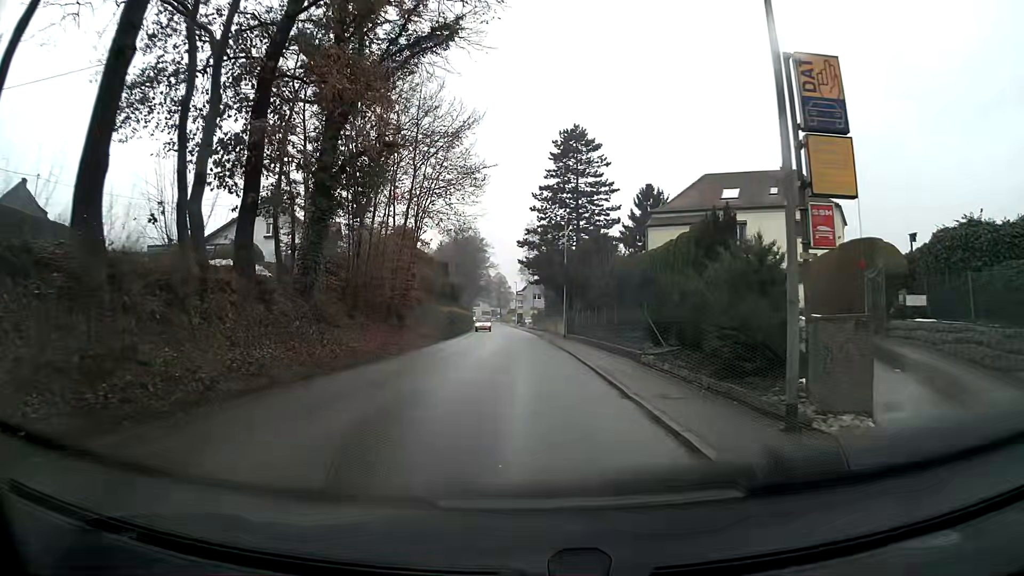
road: tertiary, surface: asphalt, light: Day
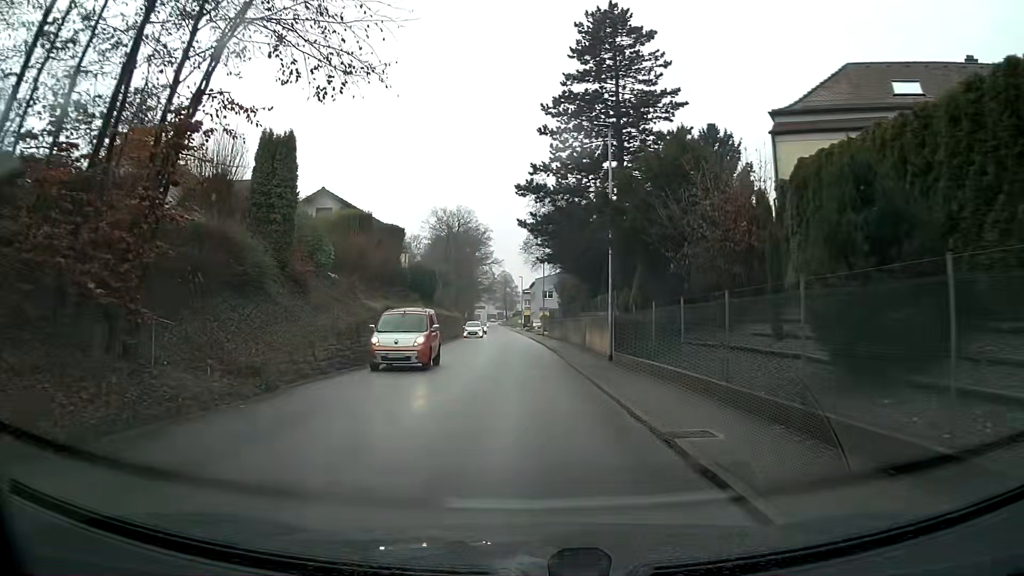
(0.0, +24.2) m; -1°
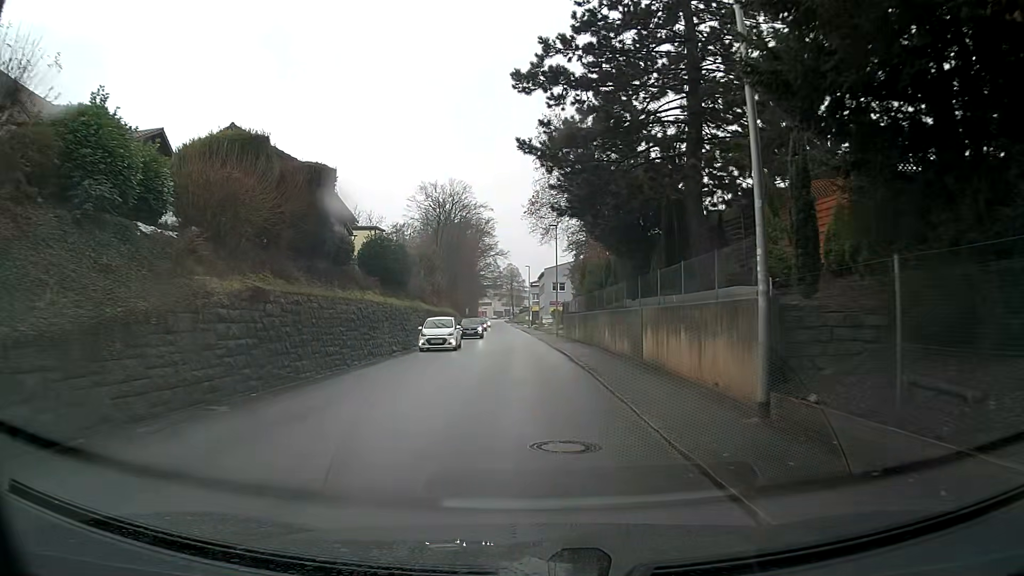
(0.0, +14.5) m; 0°
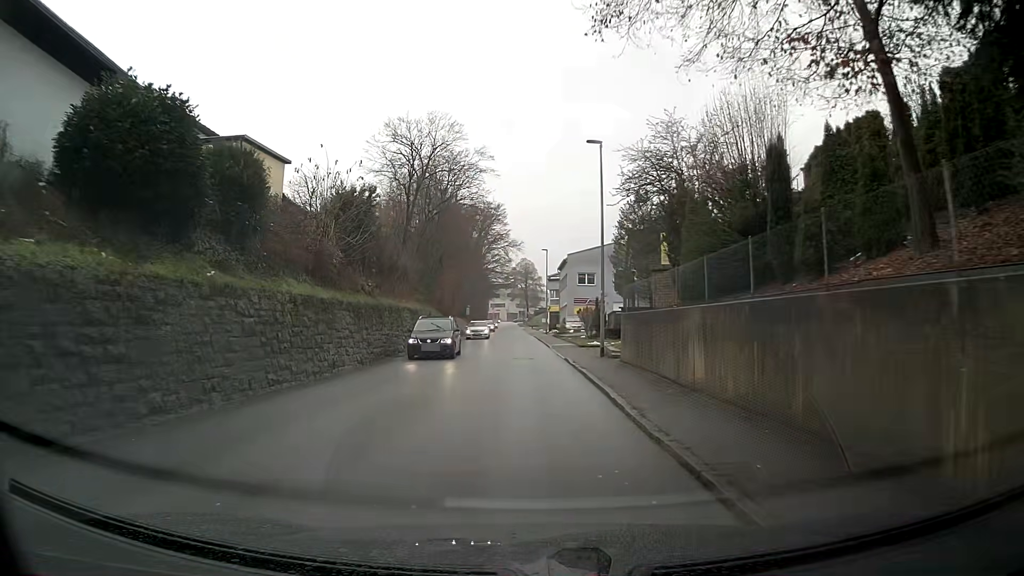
(-0.5, +24.2) m; -3°
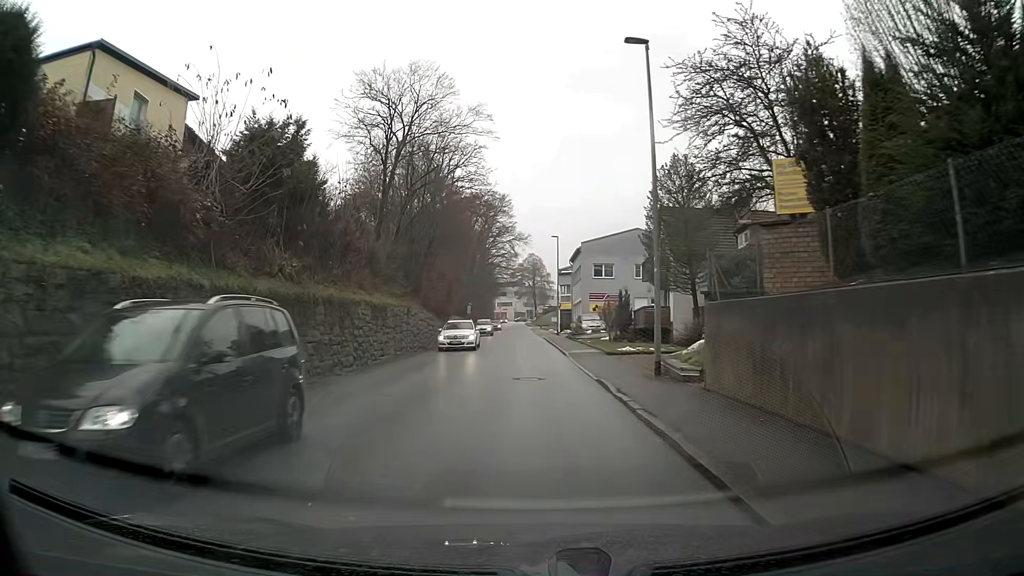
(0.0, +9.6) m; 0°
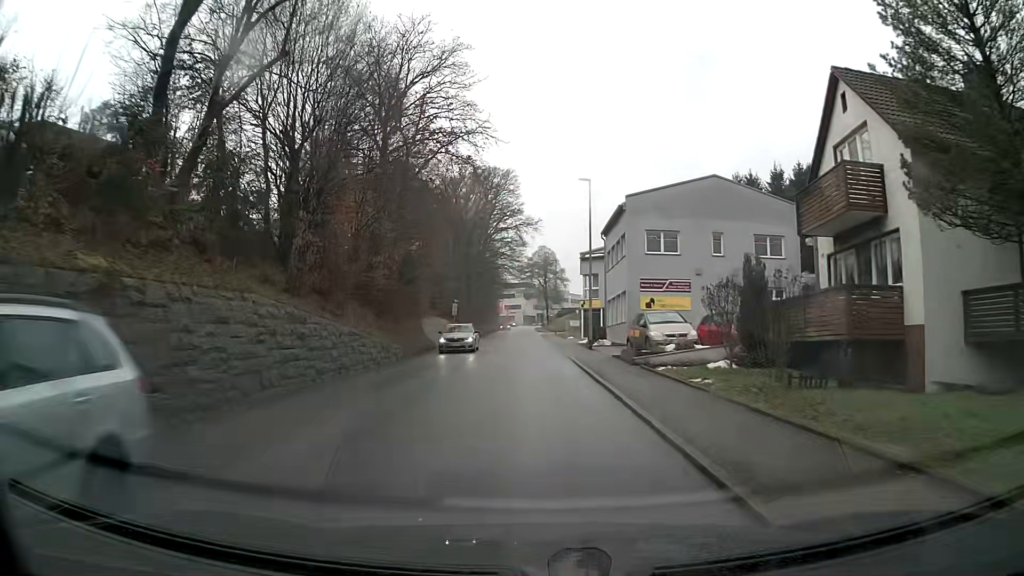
(0.0, +24.1) m; -1°
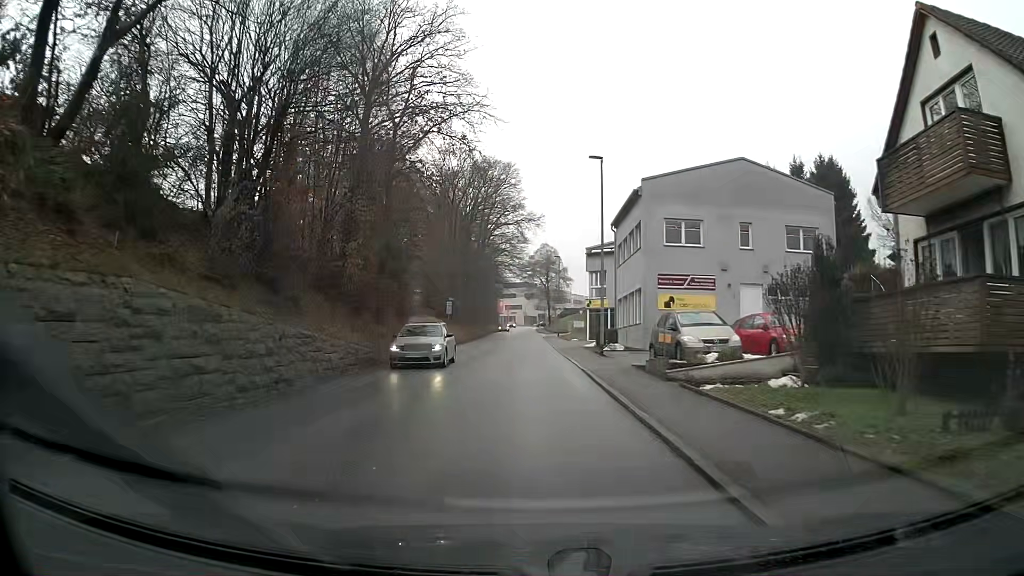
(0.0, +4.8) m; 0°
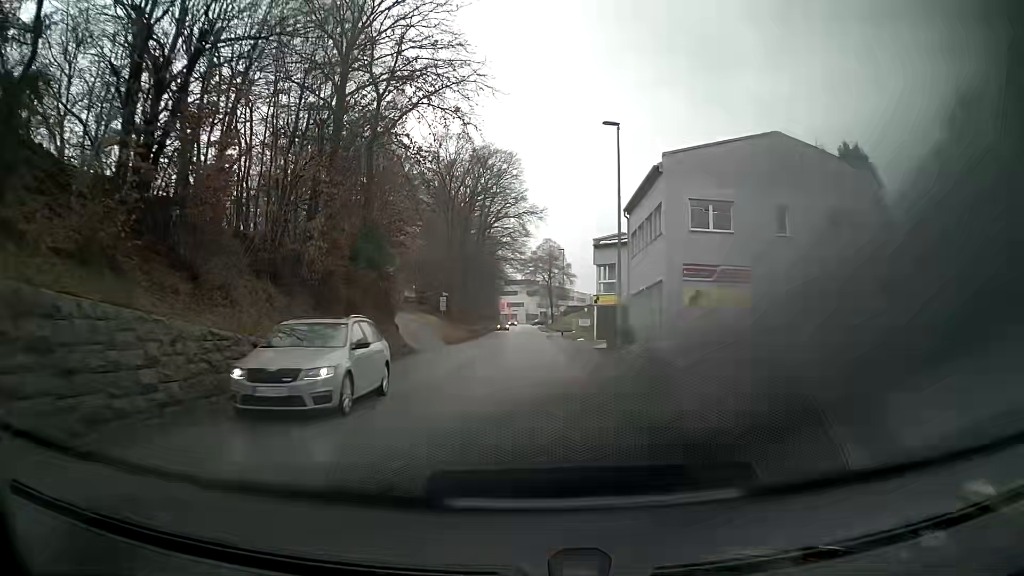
(0.0, +4.8) m; 0°
